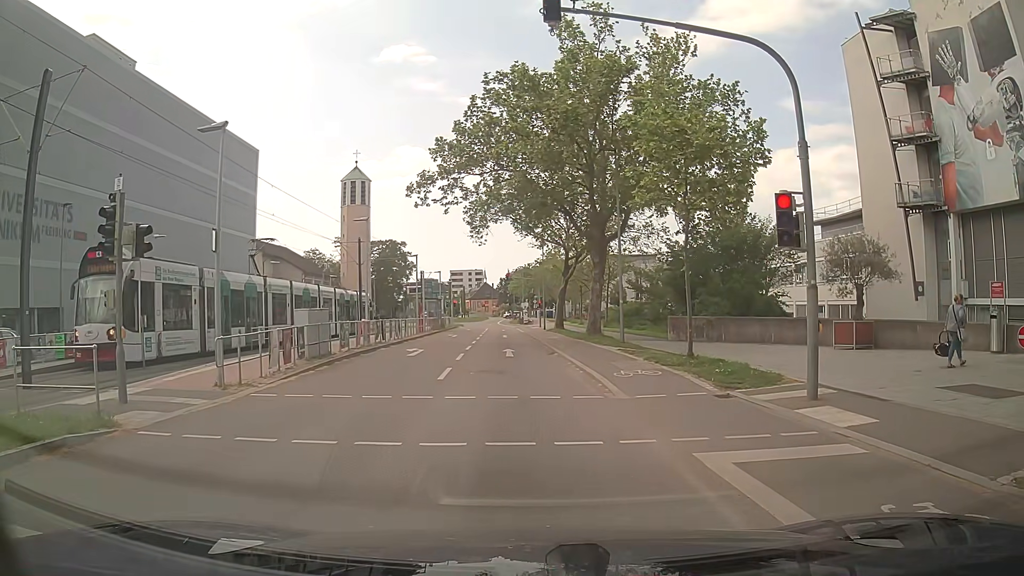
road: secondary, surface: asphalt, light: Day
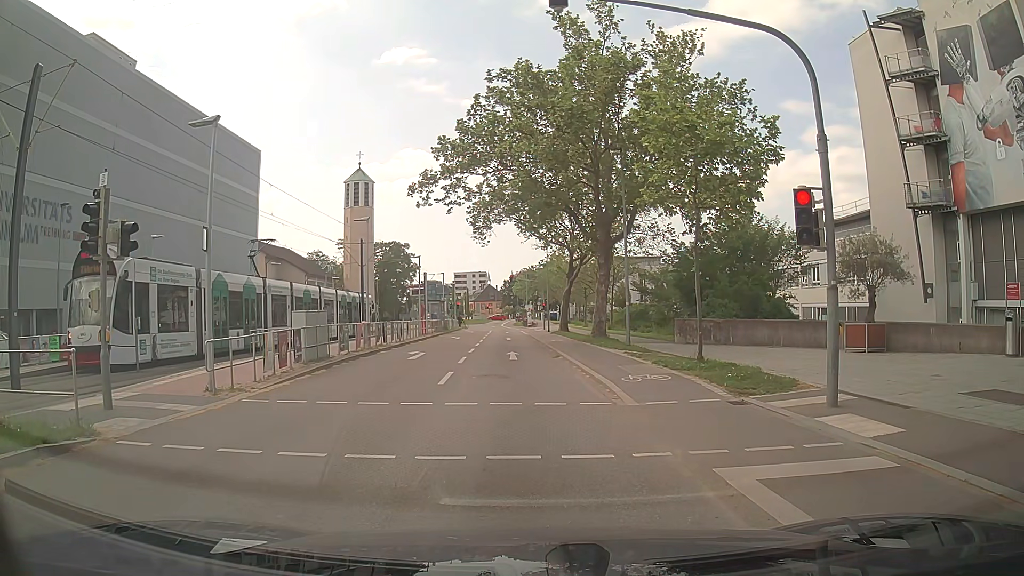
(0.0, +0.6) m; 0°
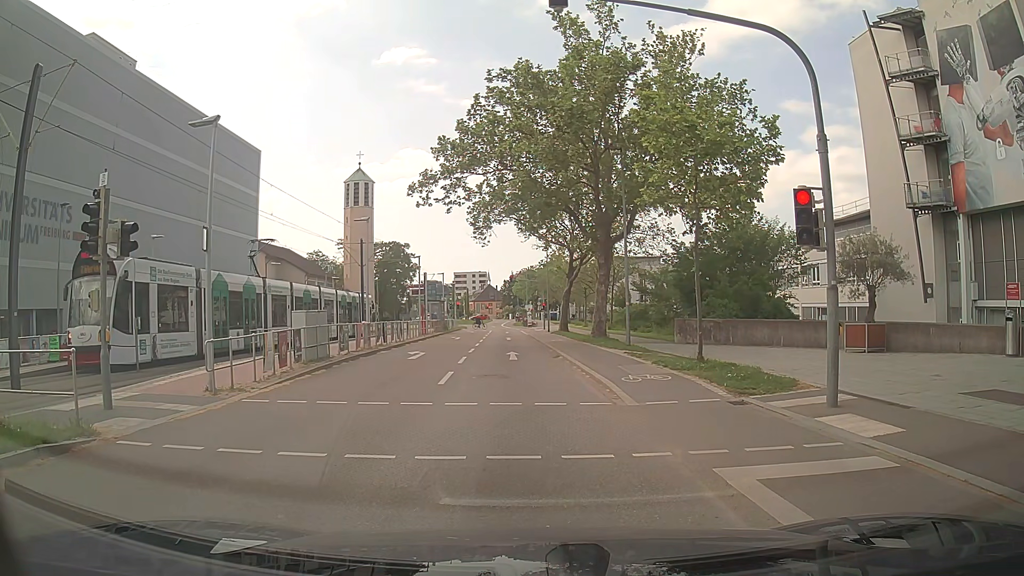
(0.0, 0.0) m; 0°
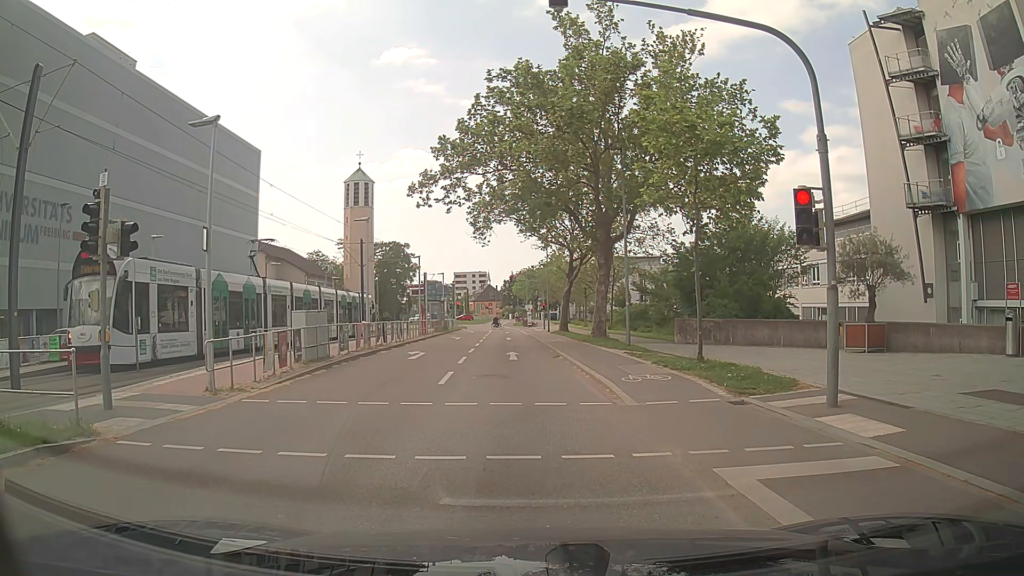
(0.0, 0.0) m; 0°
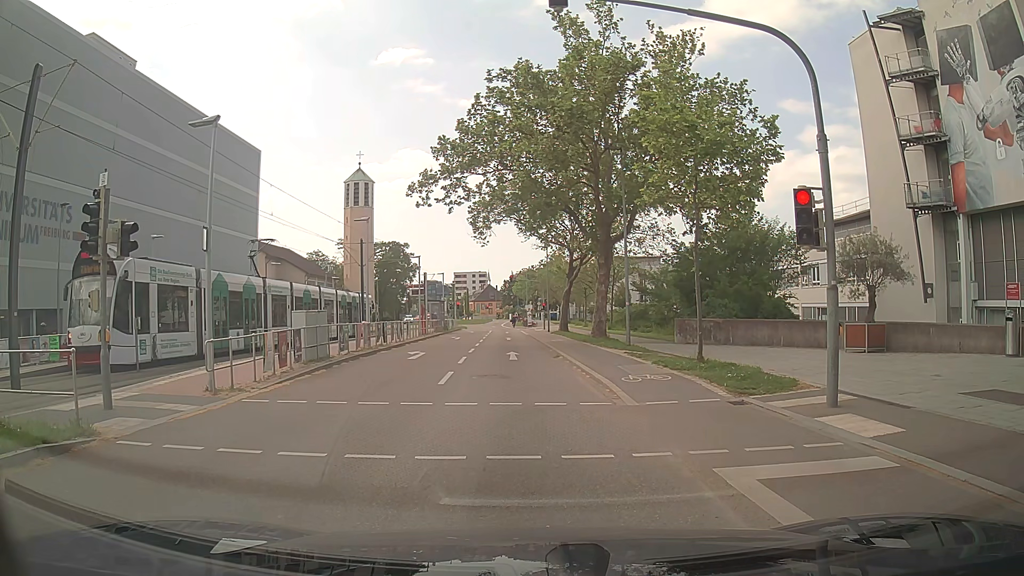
(0.0, 0.0) m; 0°
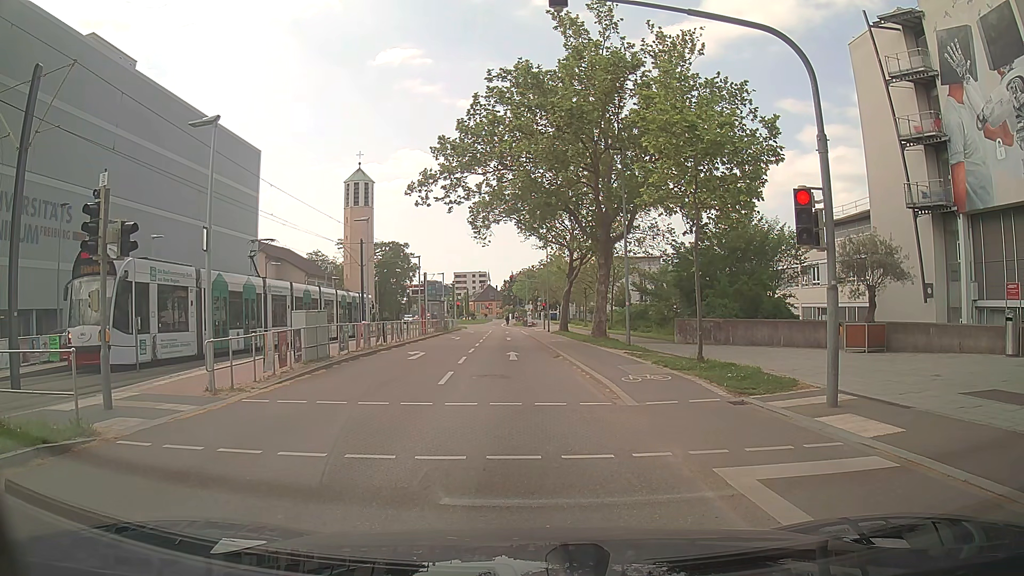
(0.0, 0.0) m; 0°
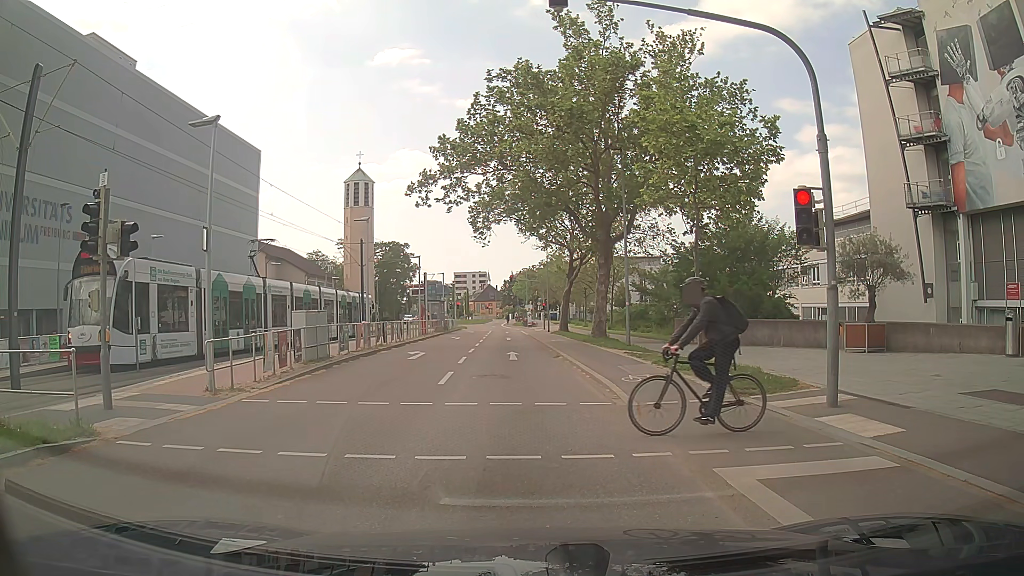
(0.0, 0.0) m; 0°
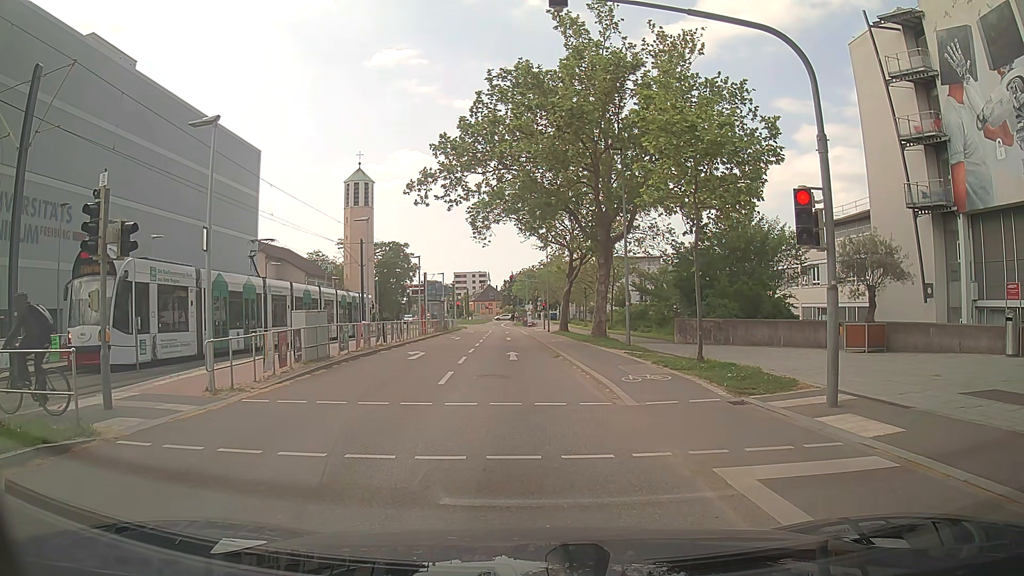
(0.0, 0.0) m; 0°
